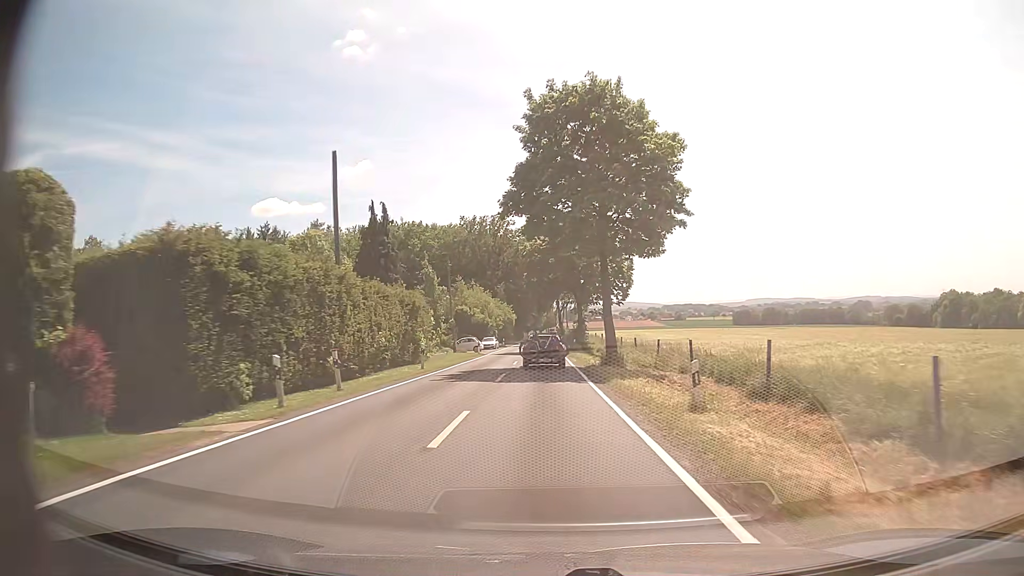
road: tertiary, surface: asphalt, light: Day
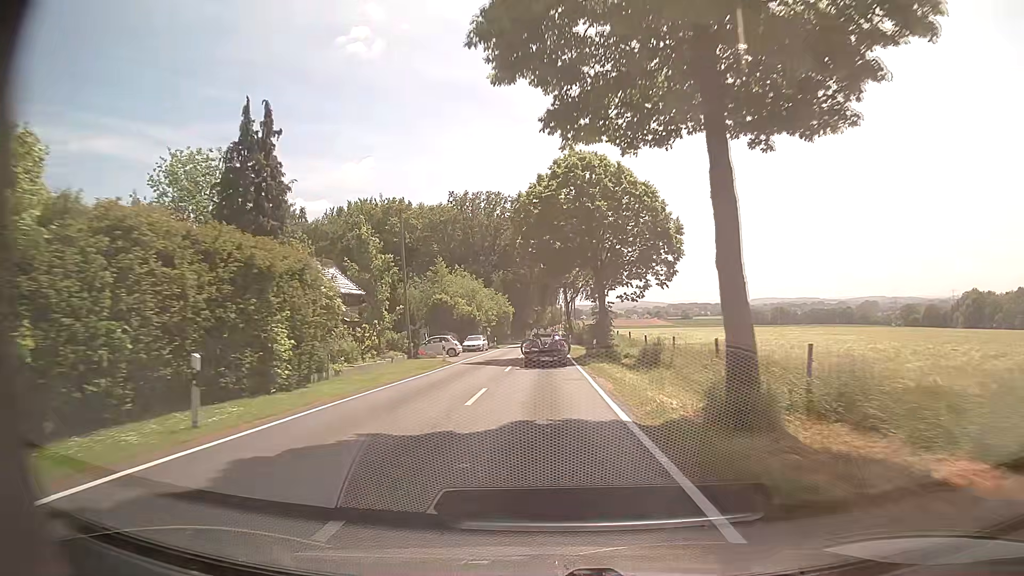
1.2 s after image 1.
(0.0, +19.3) m; 0°
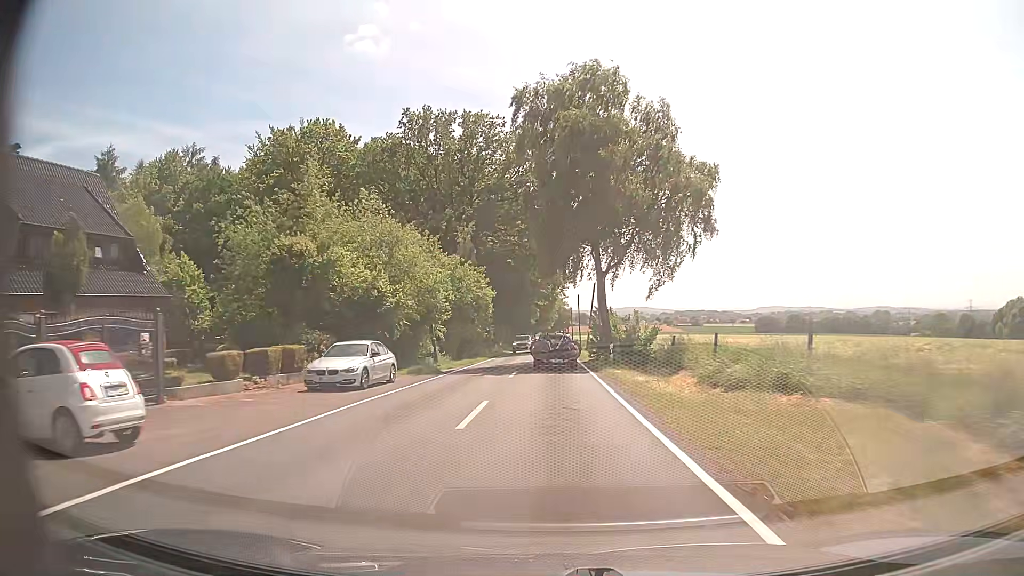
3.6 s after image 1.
(-0.4, +39.1) m; -1°
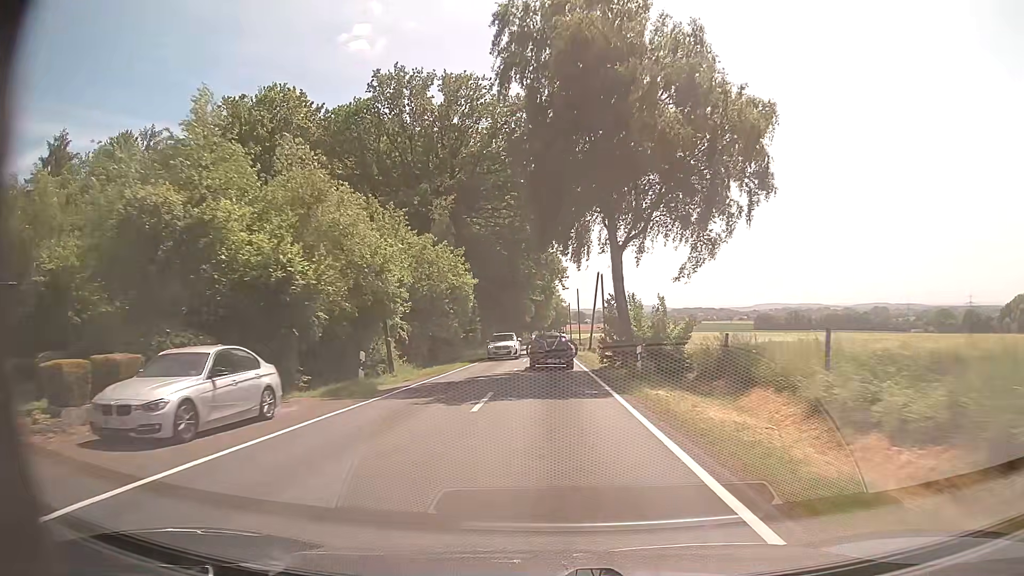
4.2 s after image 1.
(+0.1, +9.9) m; 0°
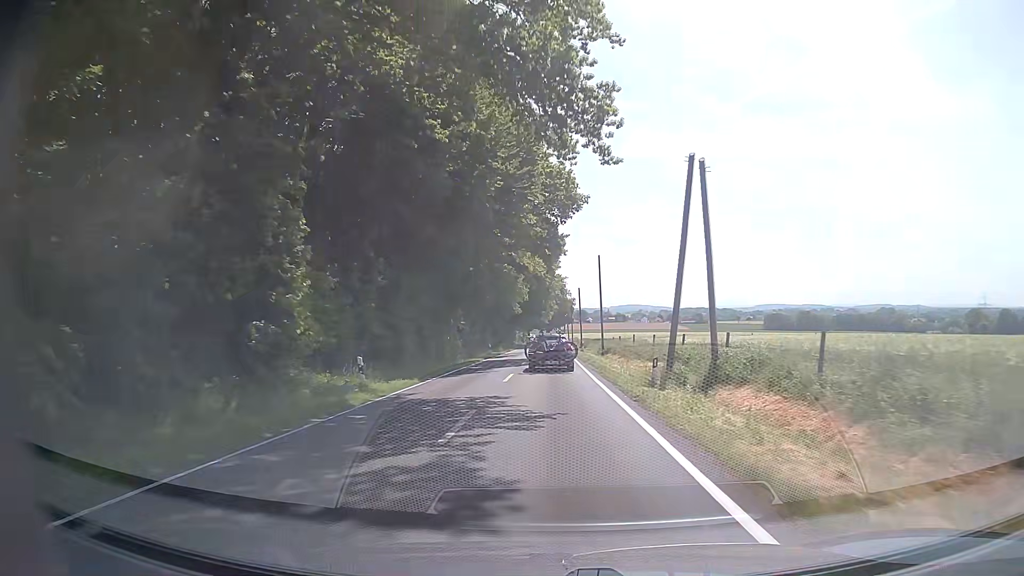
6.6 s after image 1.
(+0.1, +39.4) m; 0°
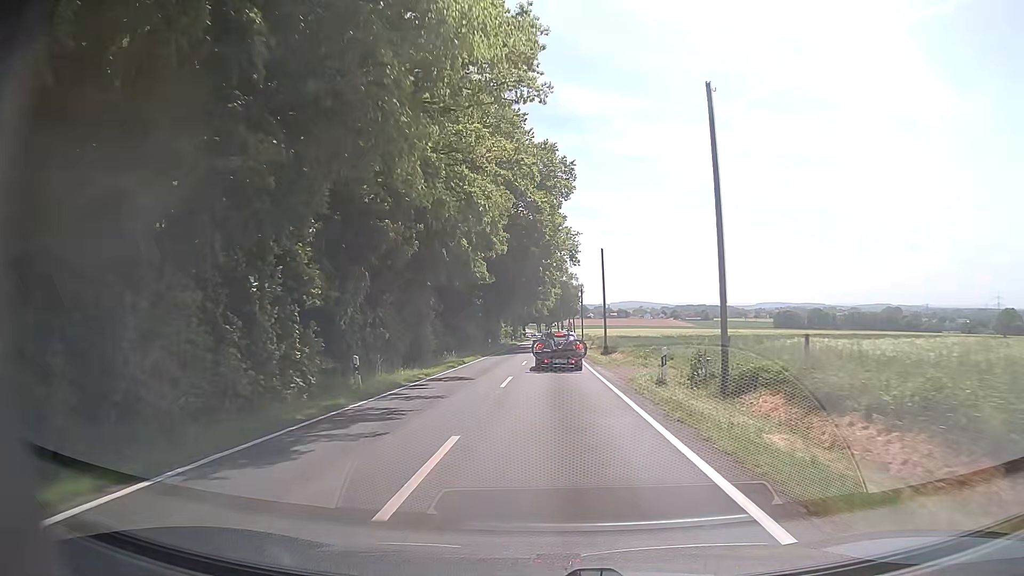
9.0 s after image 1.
(-0.1, +39.3) m; 0°
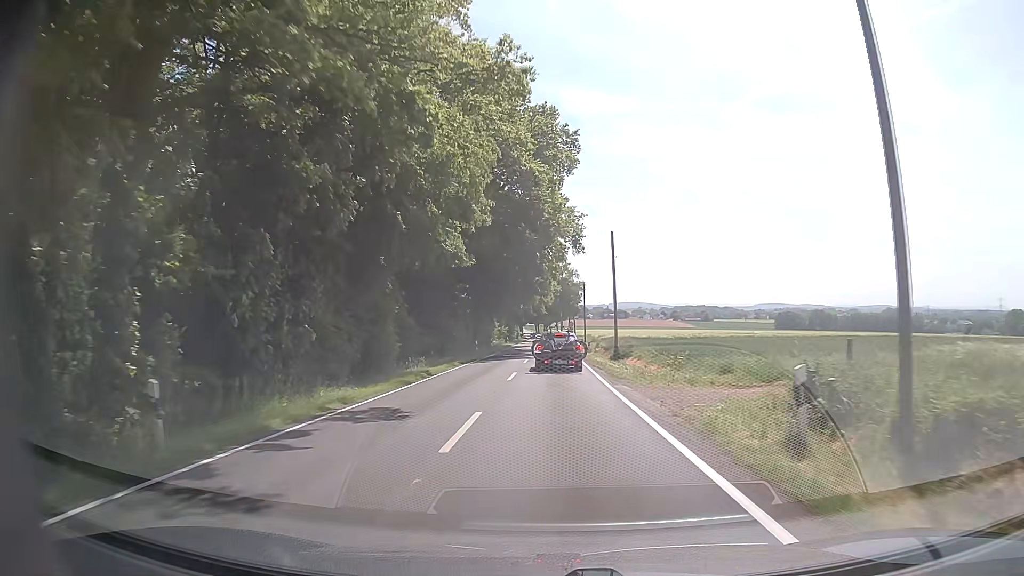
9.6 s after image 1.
(0.0, +9.4) m; +1°
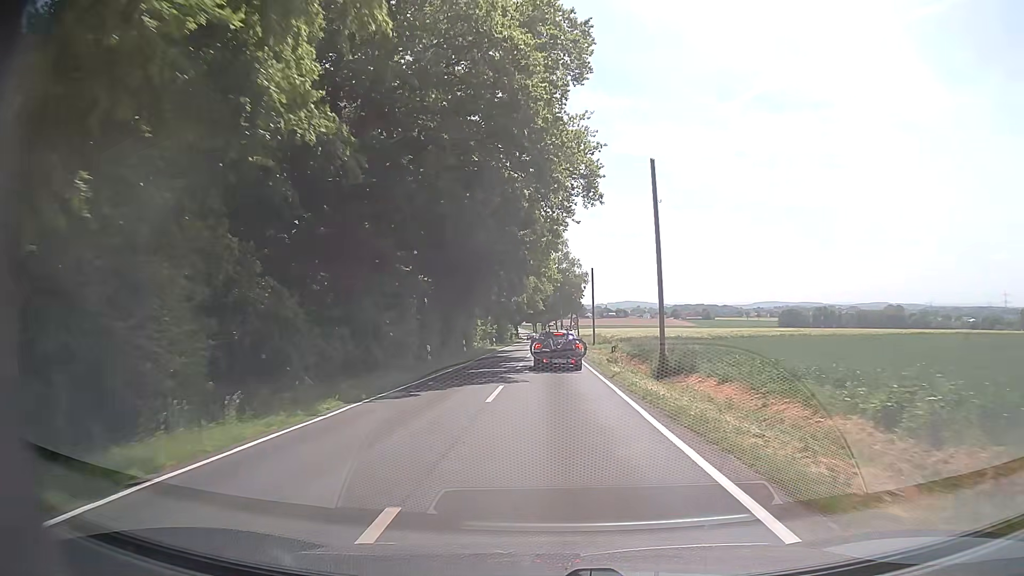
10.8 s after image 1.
(-0.1, +18.4) m; 0°
(0, +10) (0, +20) (0, +30) (0, +40) (0, +50) (0, +60) (0, +70) (0, +80) (0, +90) (0, +100) m
